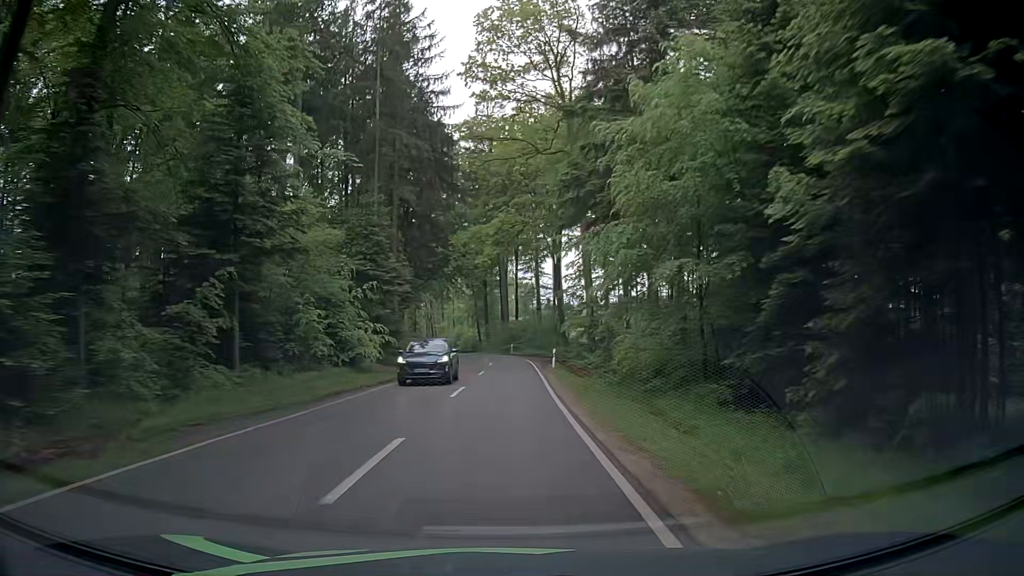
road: tertiary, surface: asphalt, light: Day
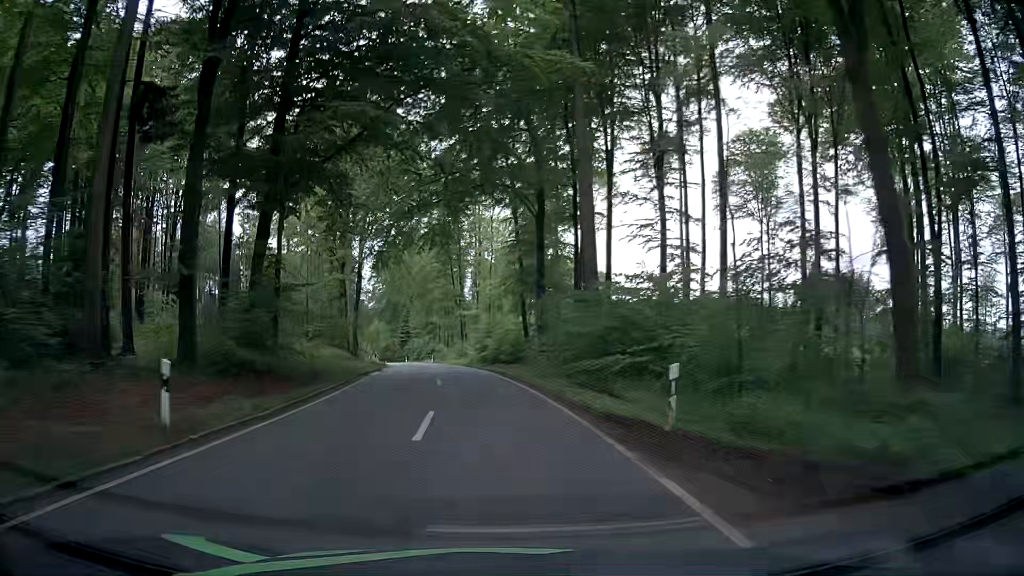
(-0.2, +56.6) m; -5°
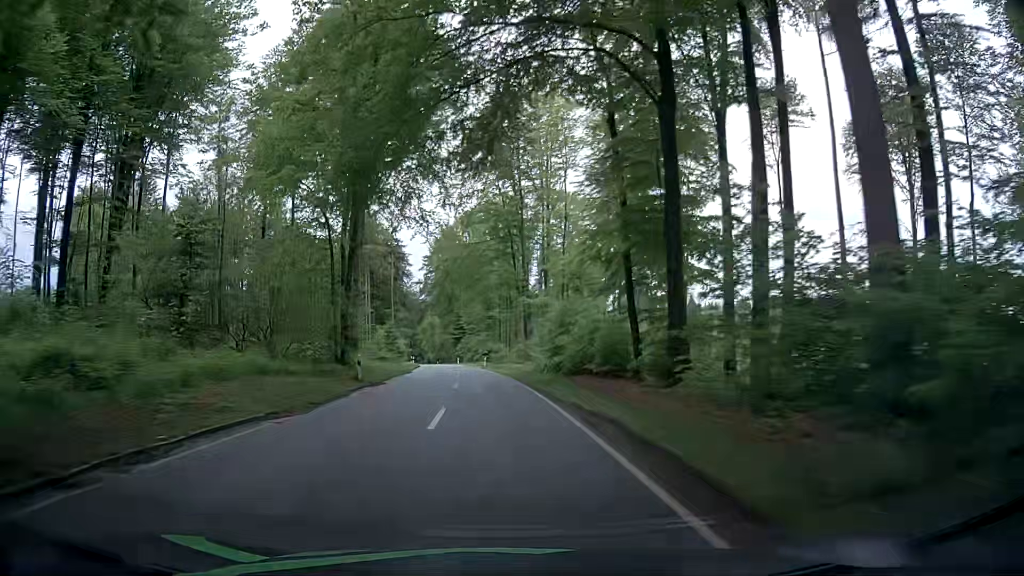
(-0.8, +22.5) m; -4°
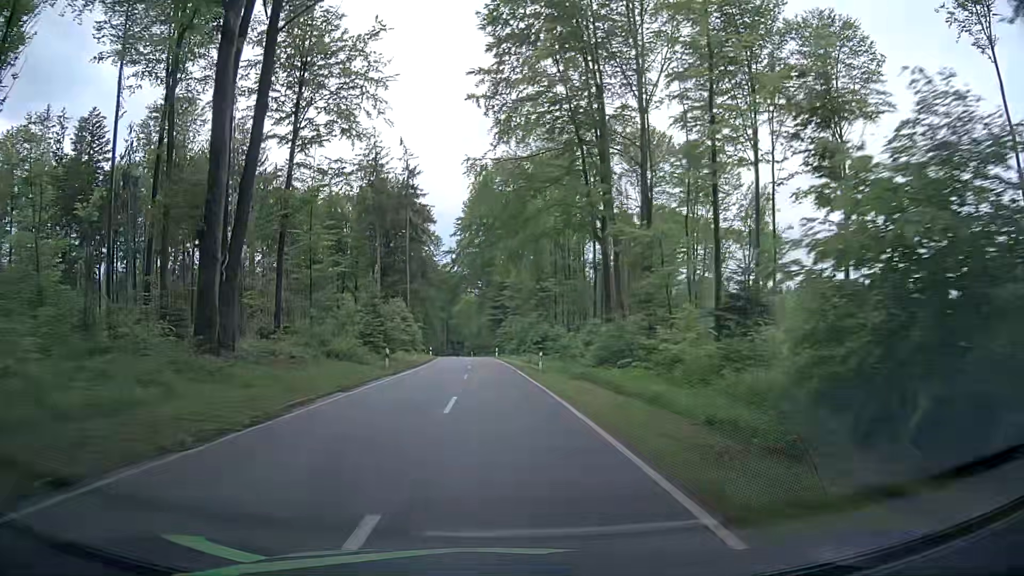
(-2.0, +33.9) m; -5°
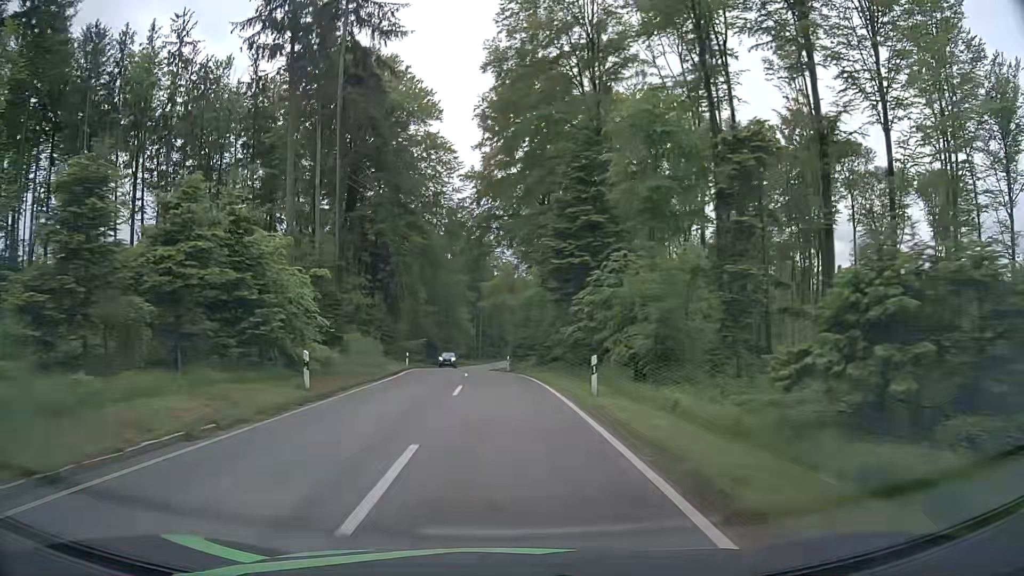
(-2.3, +56.6) m; -5°
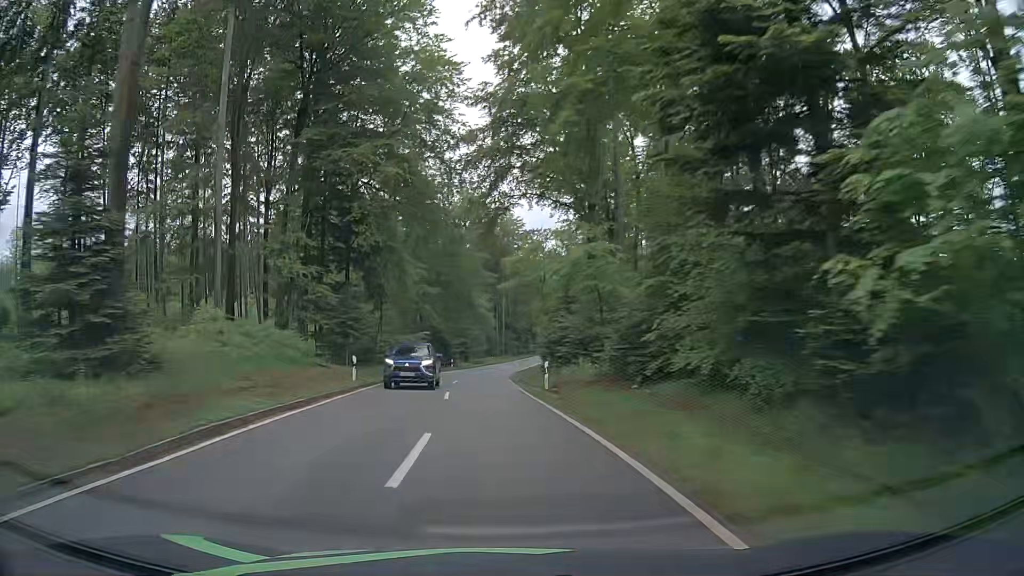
(-0.3, +22.6) m; -2°
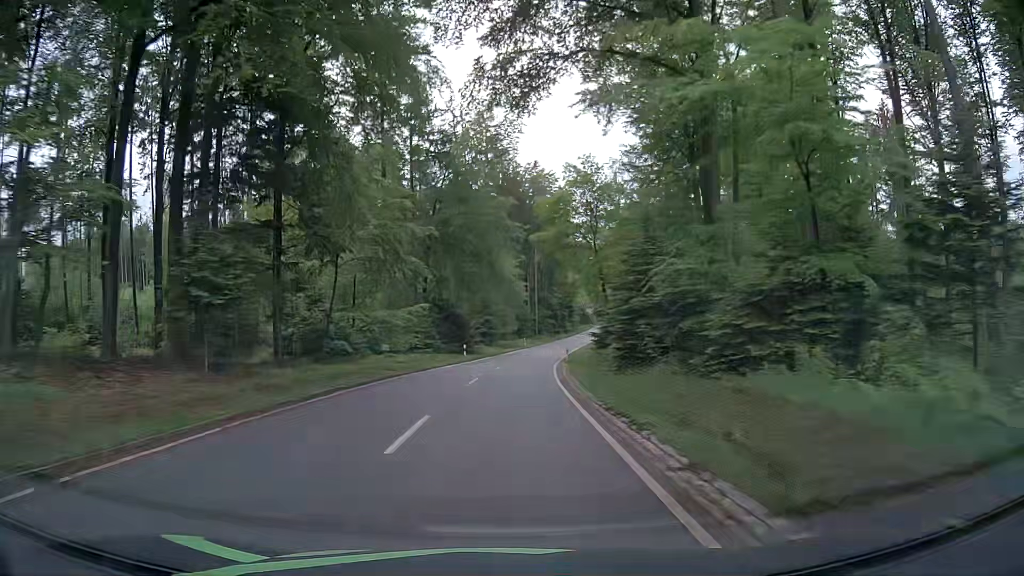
(-0.6, +22.6) m; -3°
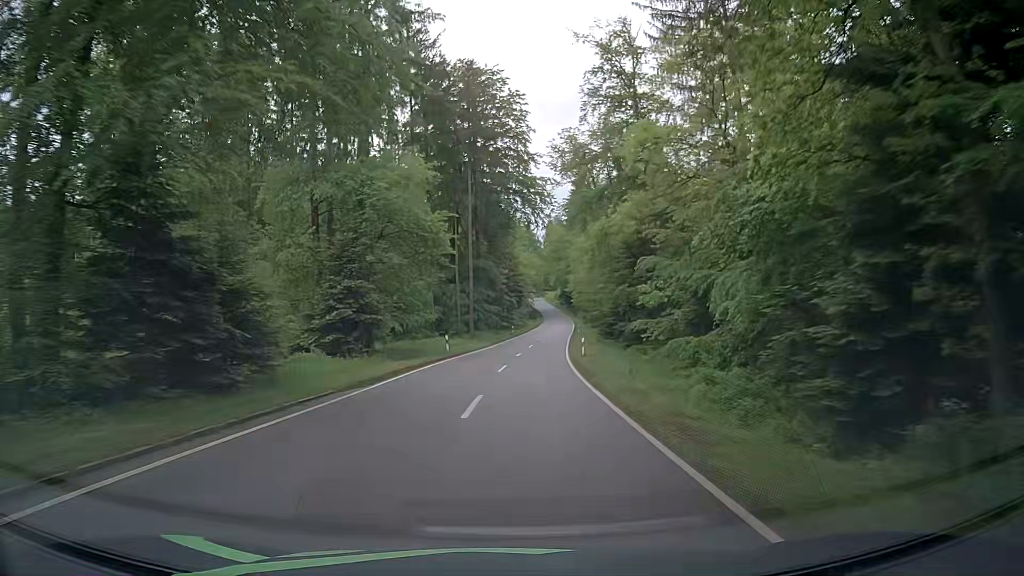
(+1.6, +45.3) m; +6°
(0, +10) (0, +20) (+1, +30) (+2, +40) (+3, +50) (+4, +60) (+5, +70) (+6, +80) (+7, +90) (+8, +100) m
